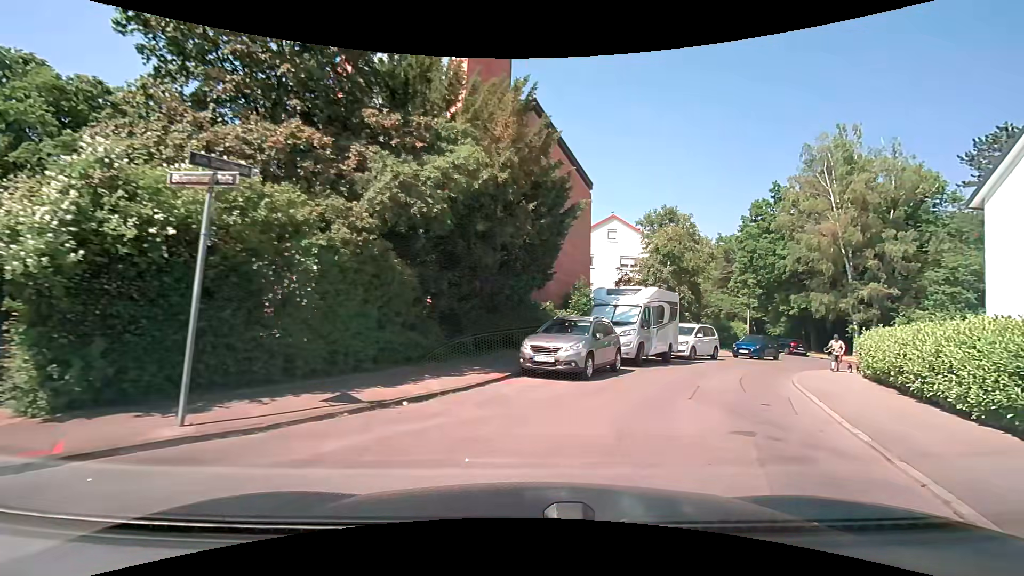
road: residential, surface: asphalt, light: Day
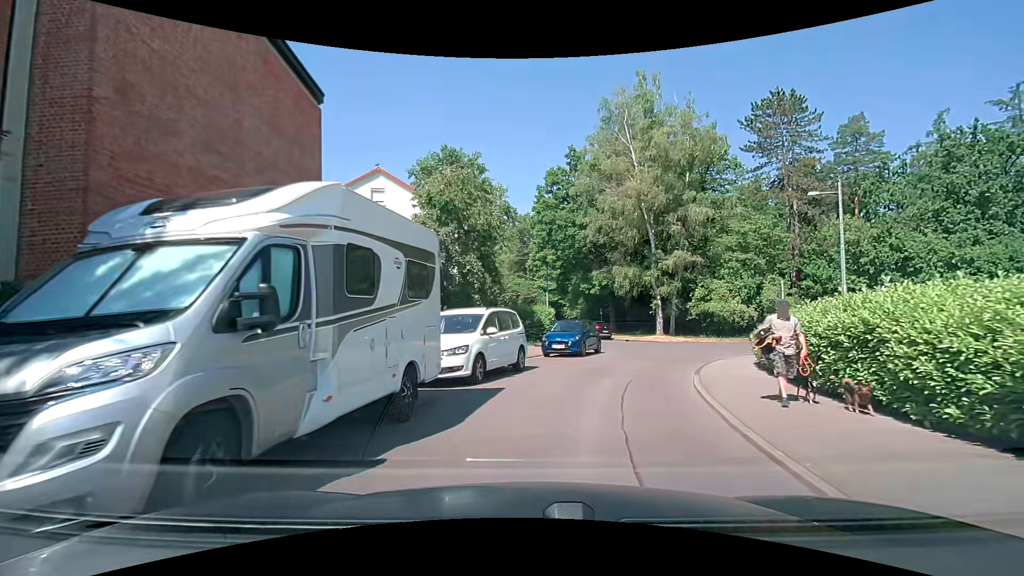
(+3.9, +12.9) m; +23°
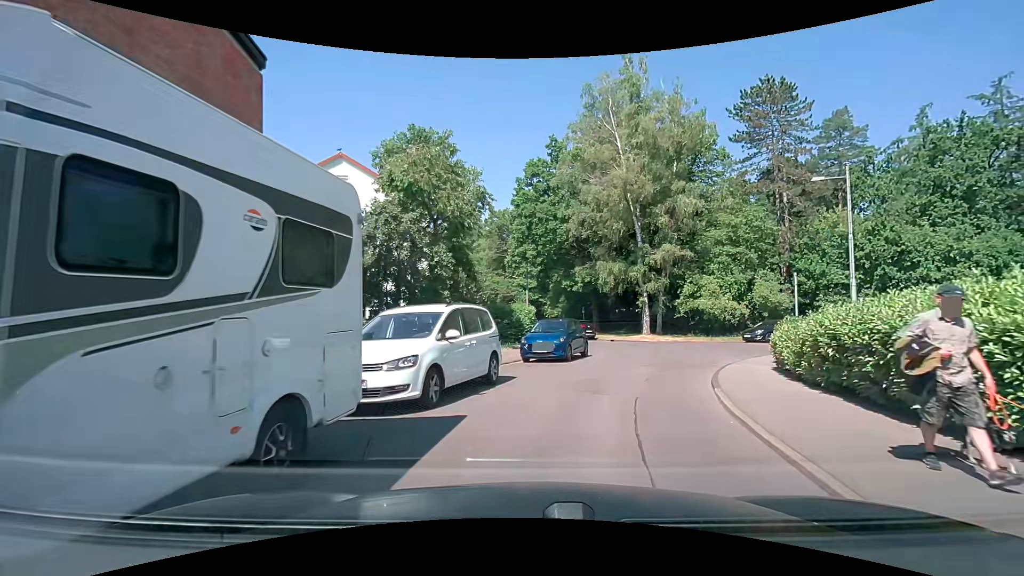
(+0.1, +2.8) m; +3°
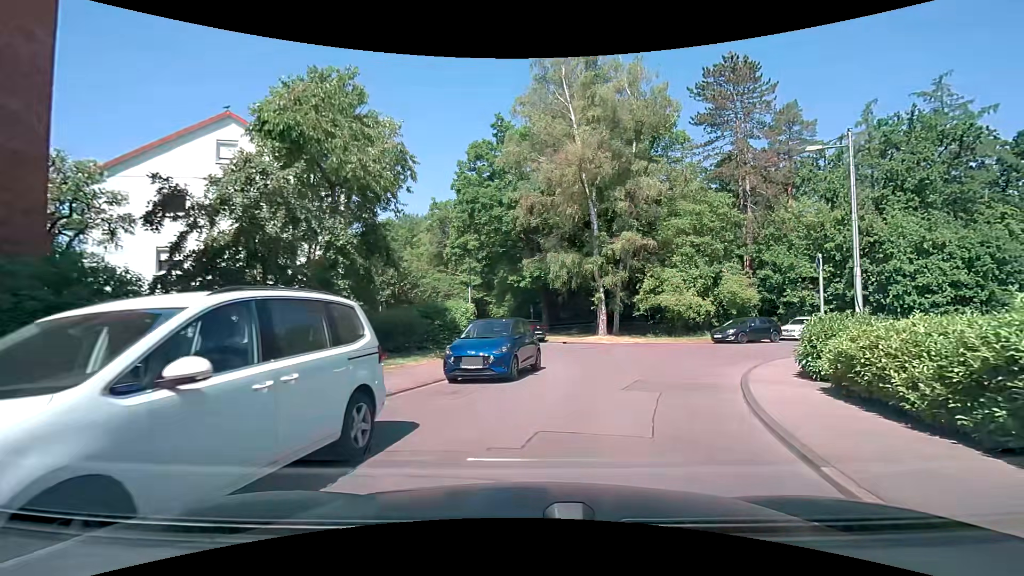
(+0.2, +5.3) m; +7°
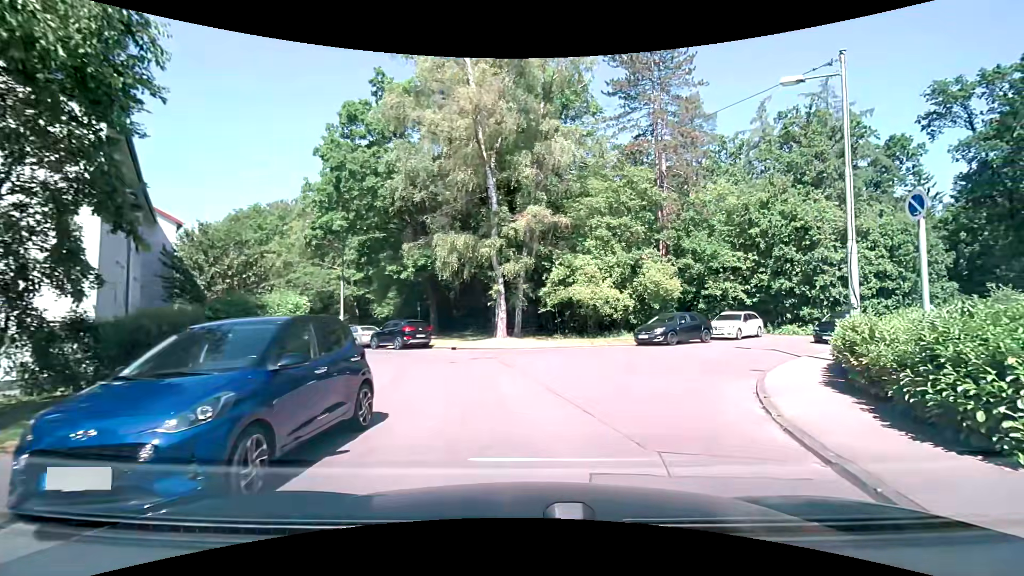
(+0.5, +7.3) m; +10°
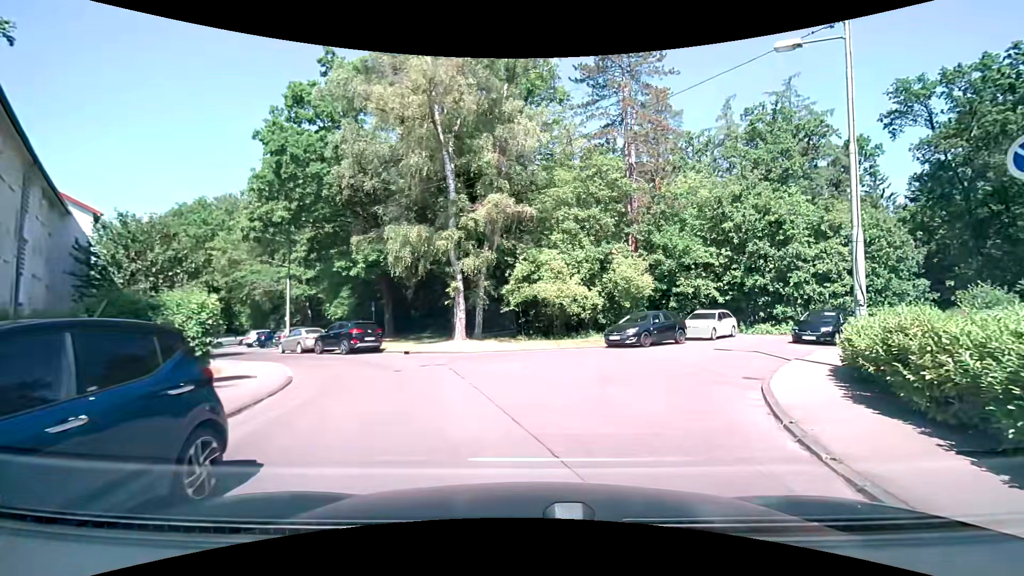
(0.0, +2.3) m; +3°
